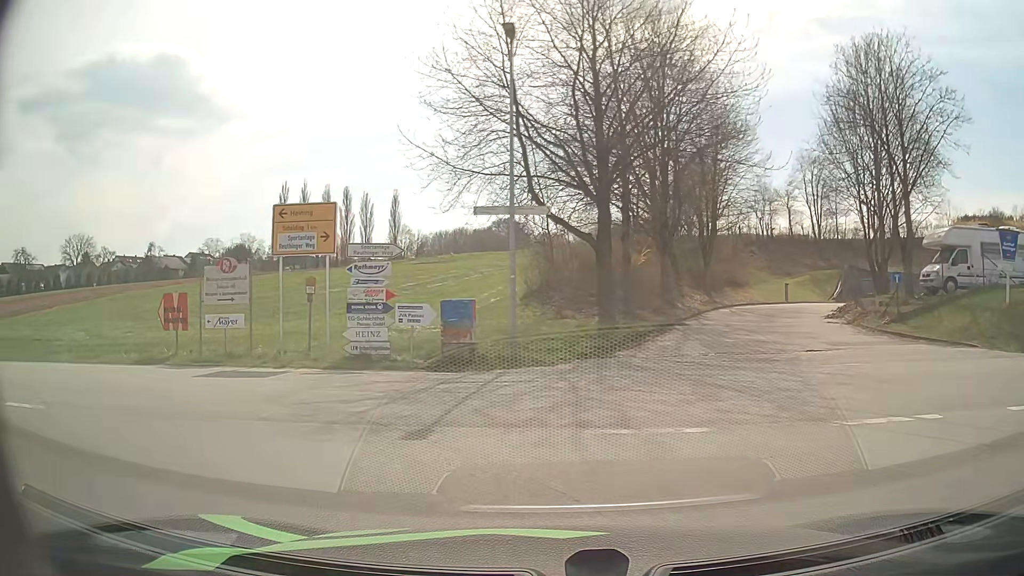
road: unclassified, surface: asphalt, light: Day
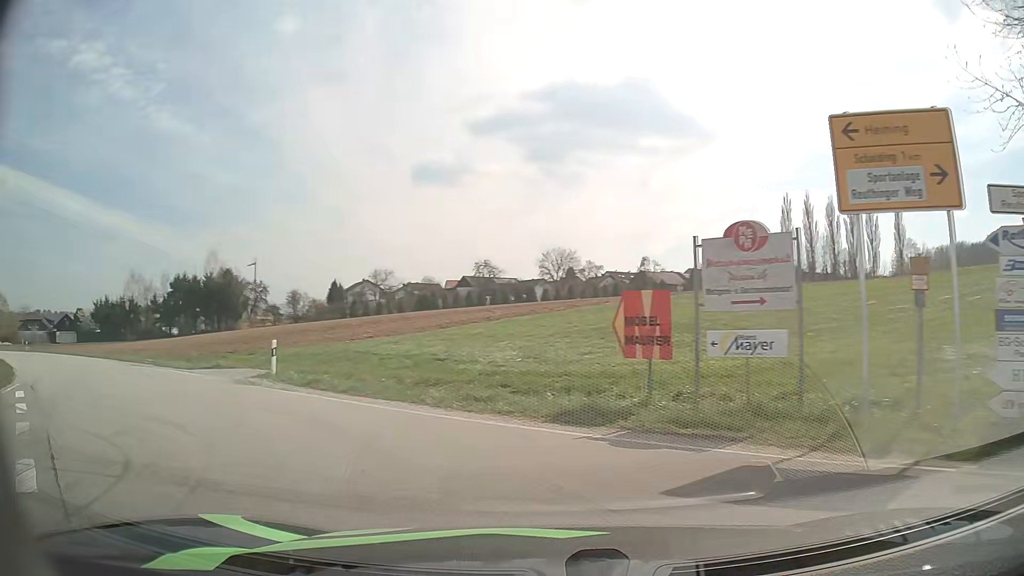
(-3.0, +8.4) m; -42°
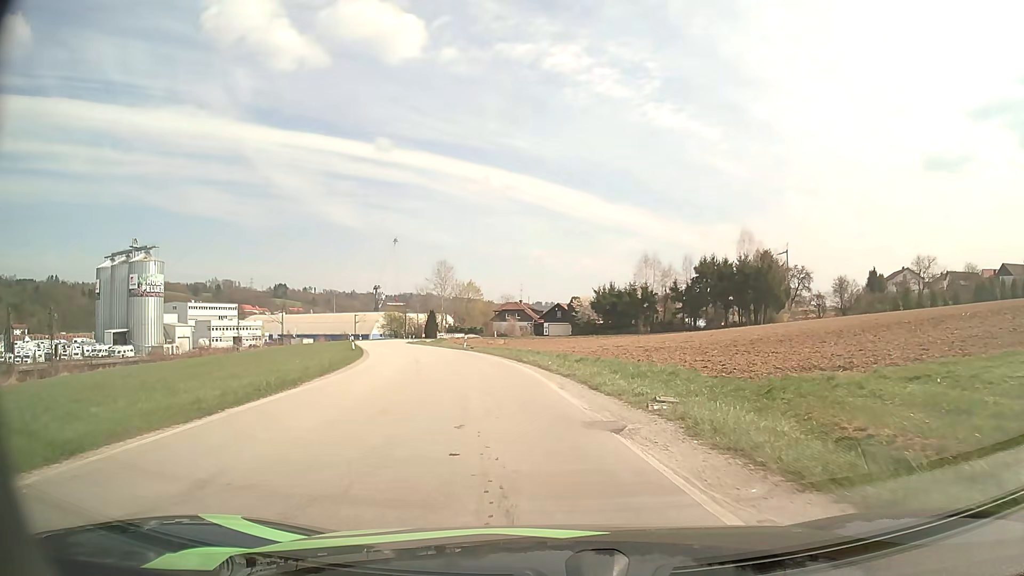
(-10.4, +17.7) m; -45°
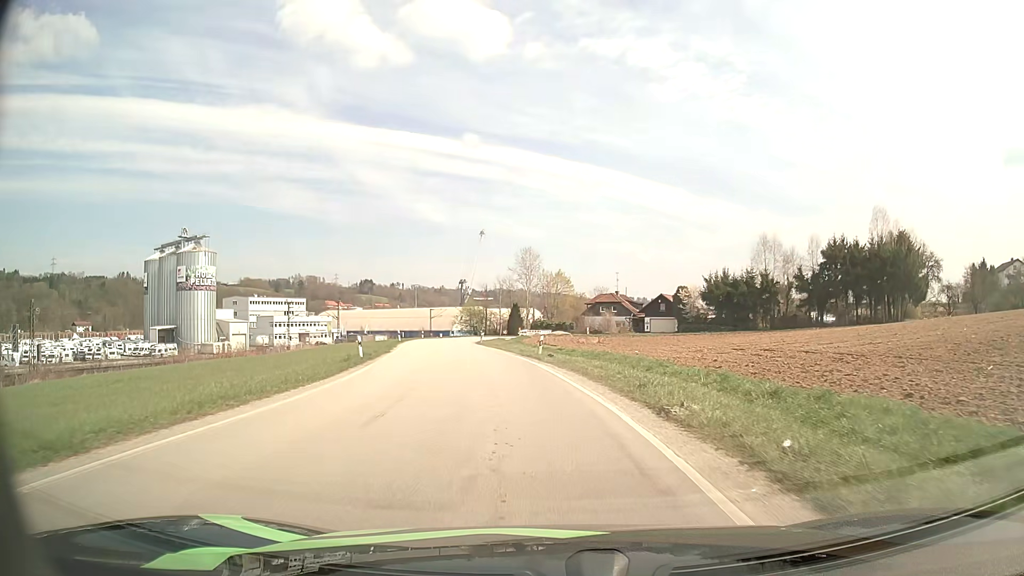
(-1.2, +18.5) m; -7°
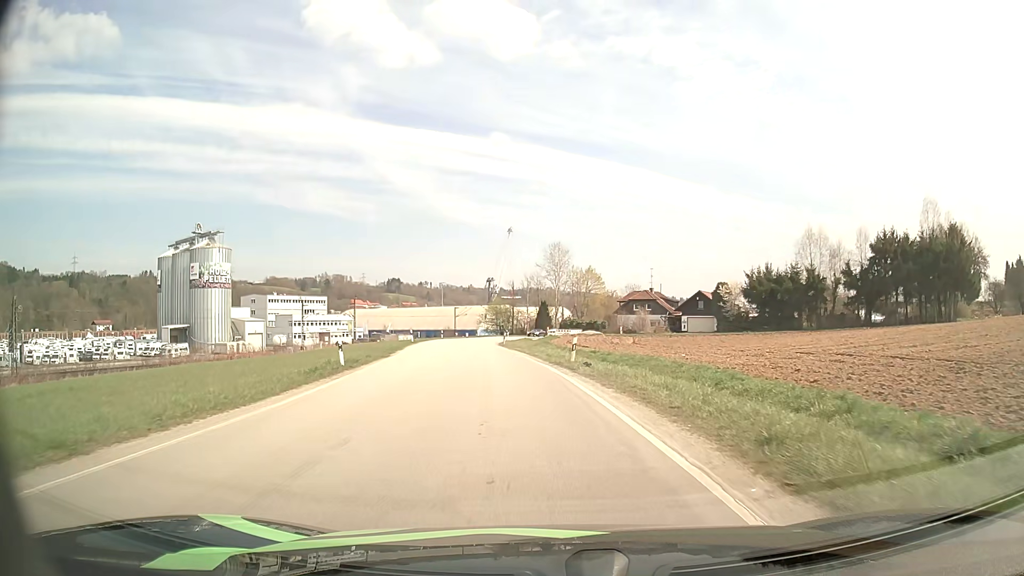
(-0.1, +7.0) m; -2°
